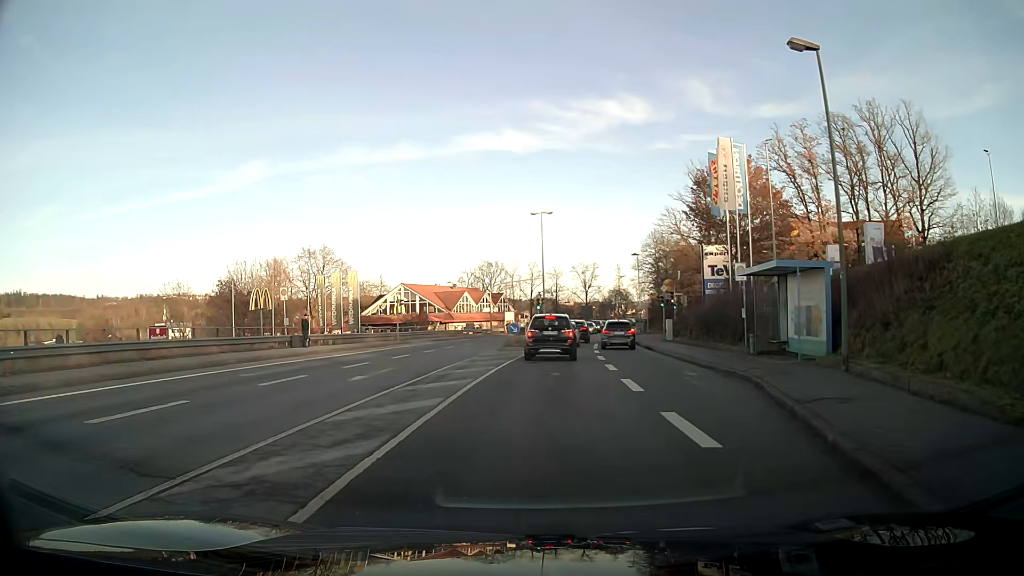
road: tertiary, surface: asphalt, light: Day
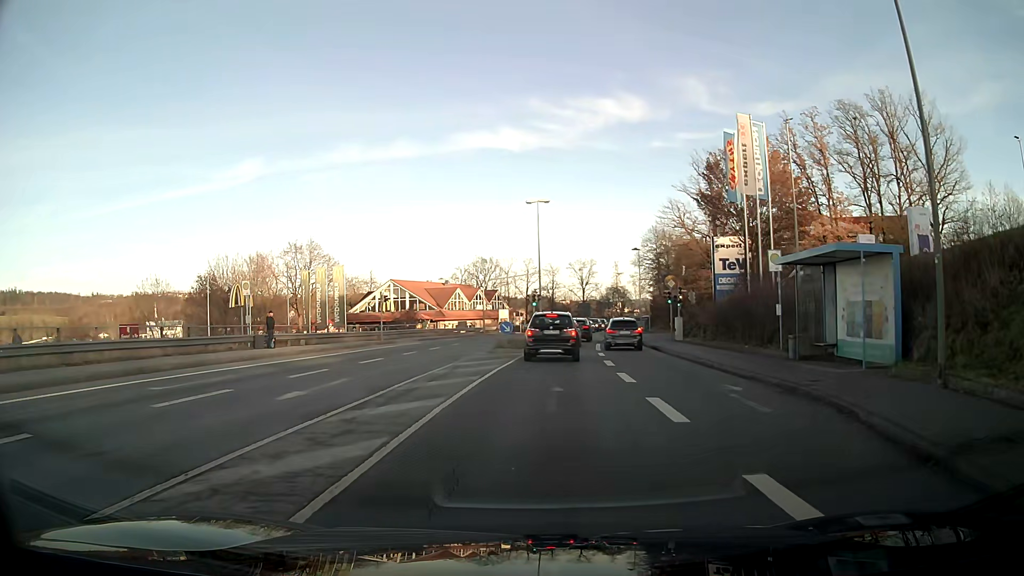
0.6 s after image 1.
(0.0, +4.3) m; 0°
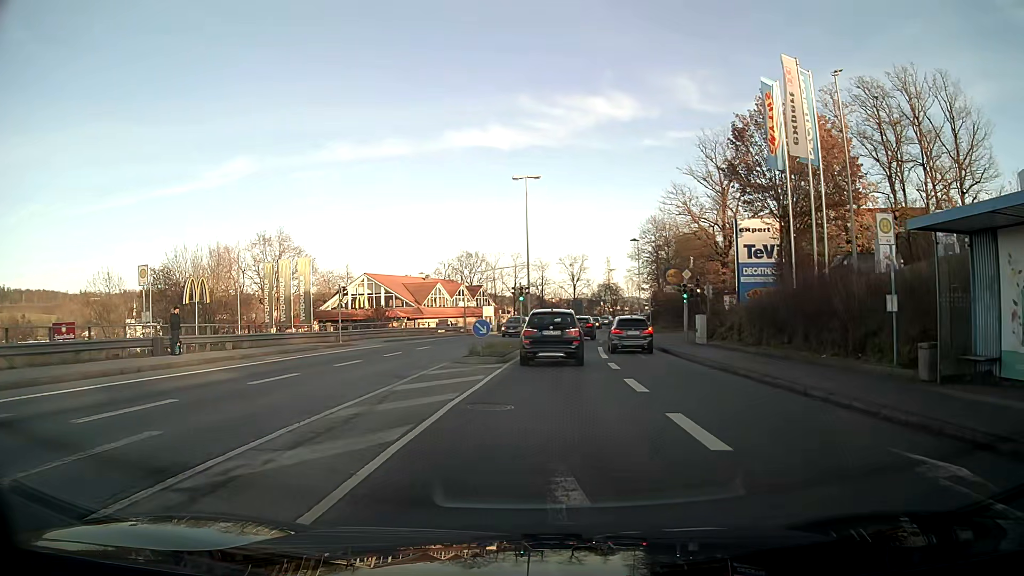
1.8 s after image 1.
(+0.1, +7.9) m; +1°
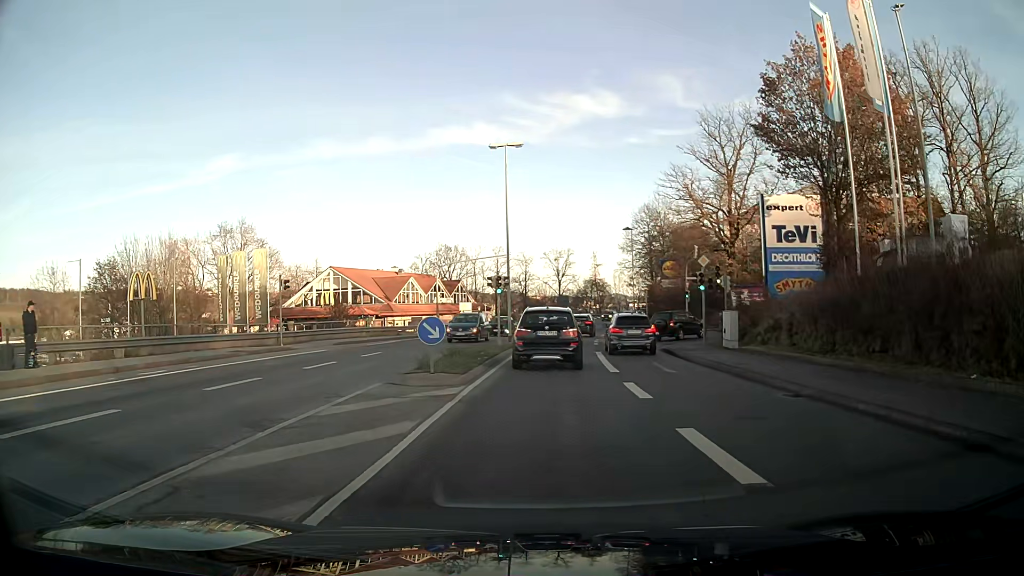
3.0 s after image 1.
(+0.1, +7.4) m; +1°
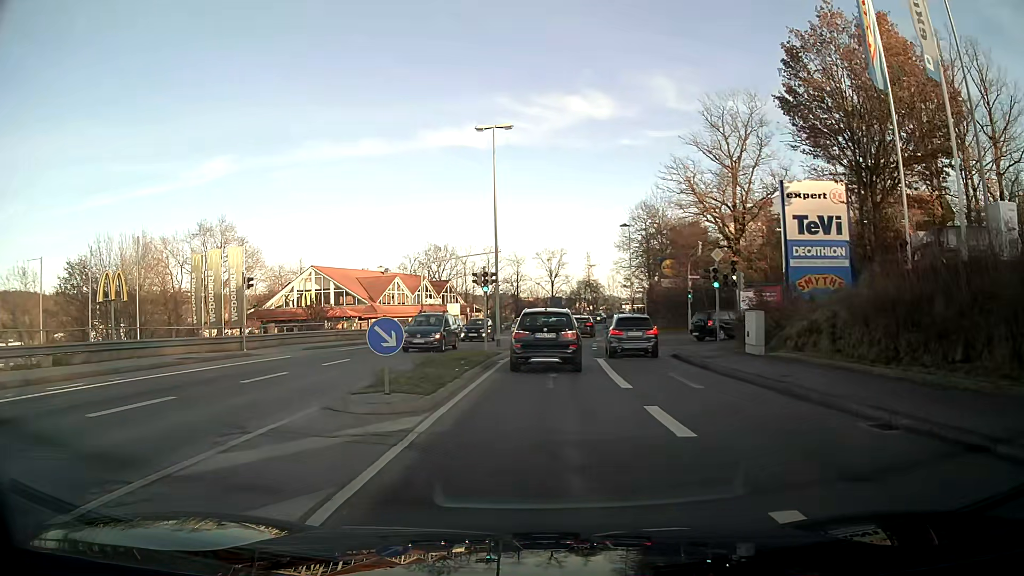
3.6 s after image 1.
(0.0, +3.7) m; +1°
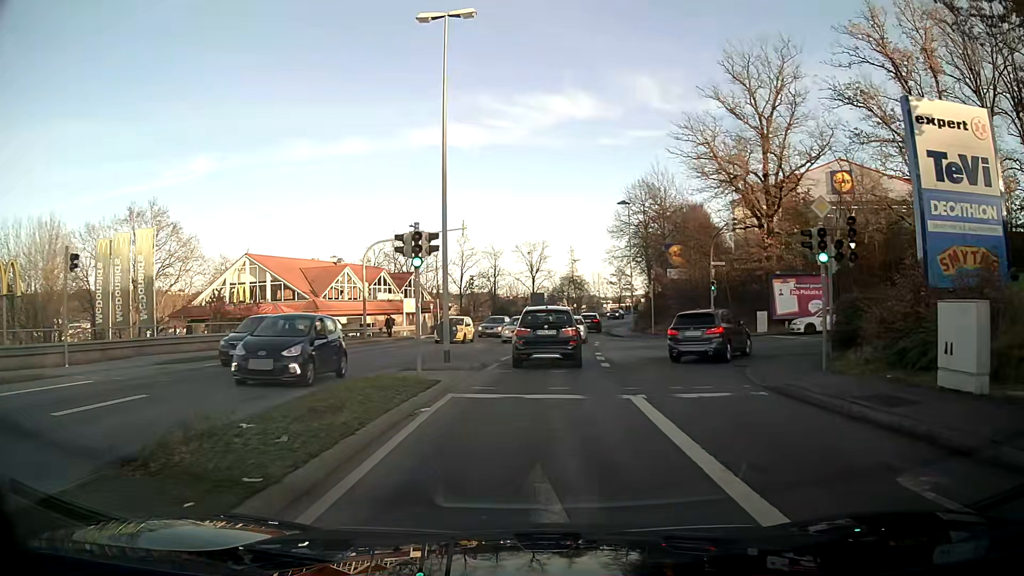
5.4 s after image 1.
(+0.2, +12.3) m; +2°
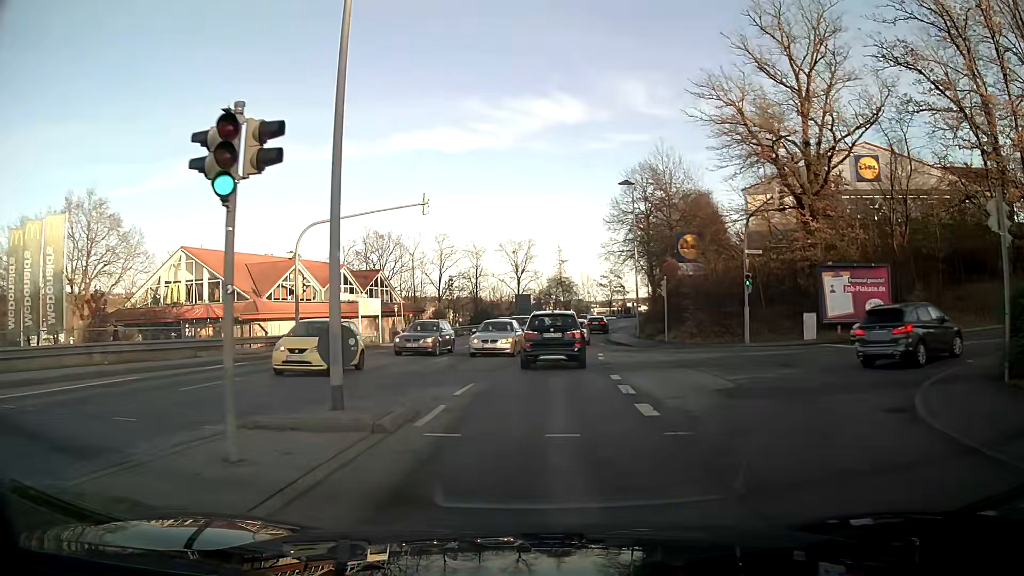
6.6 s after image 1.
(+0.1, +9.3) m; +1°
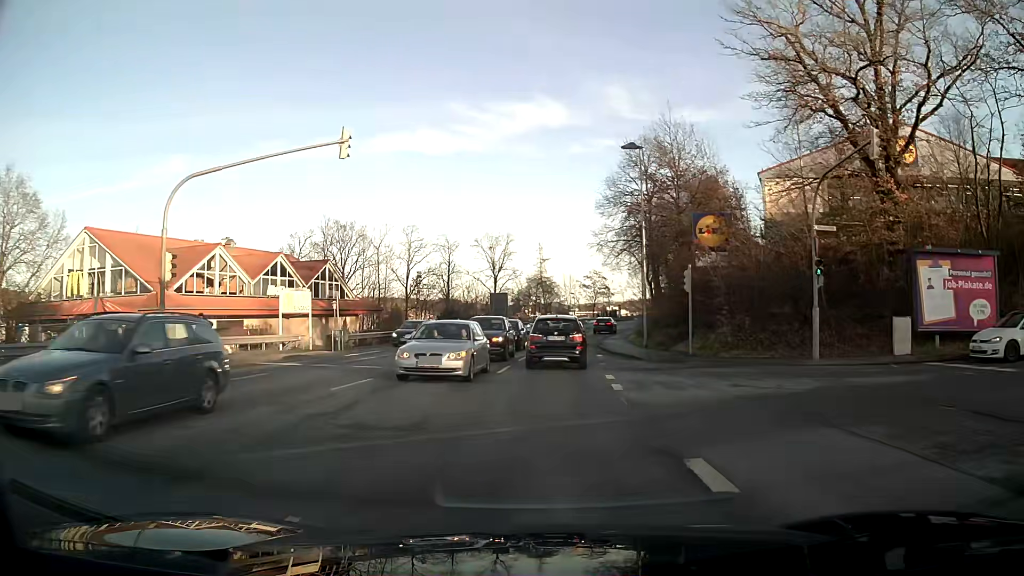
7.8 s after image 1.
(+0.2, +10.3) m; +2°
(0, +10) (+1, +20) (+1, +30) (+2, +40) (+3, +50) (+5, +60) (+7, +69) (+10, +79) (+13, +89) (+17, +98) m
